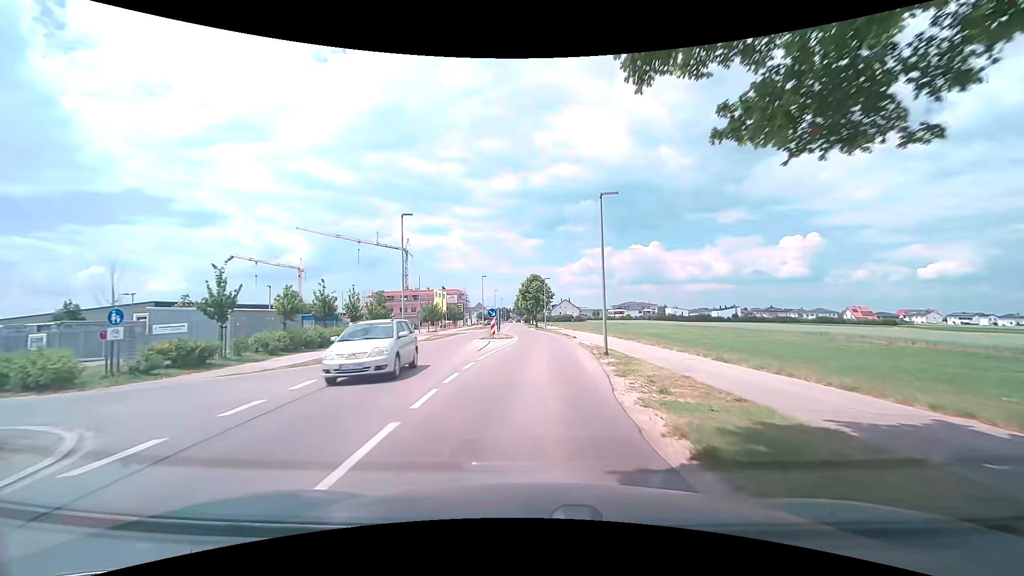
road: tertiary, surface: asphalt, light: Day
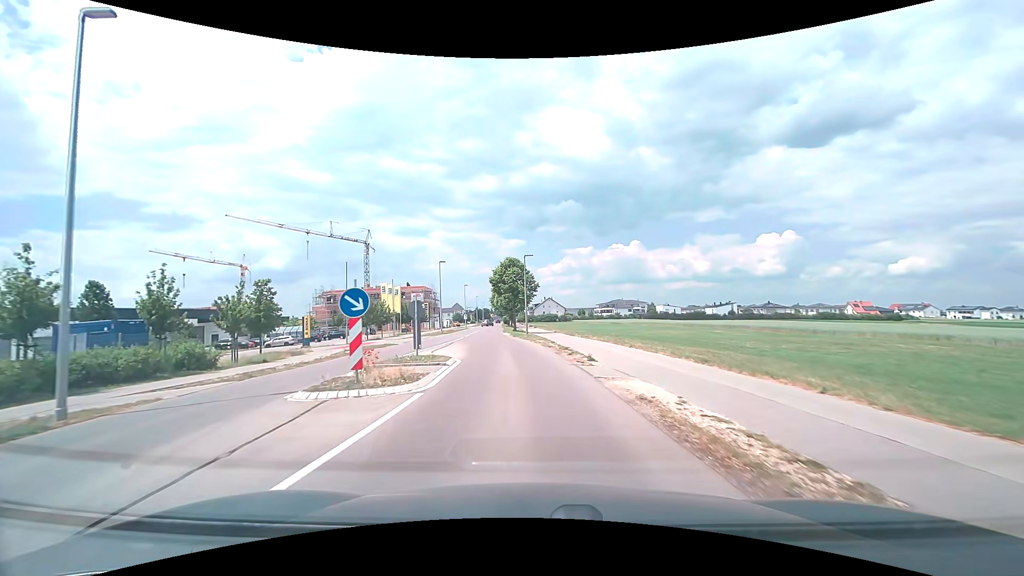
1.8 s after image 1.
(+0.5, +21.2) m; +2°
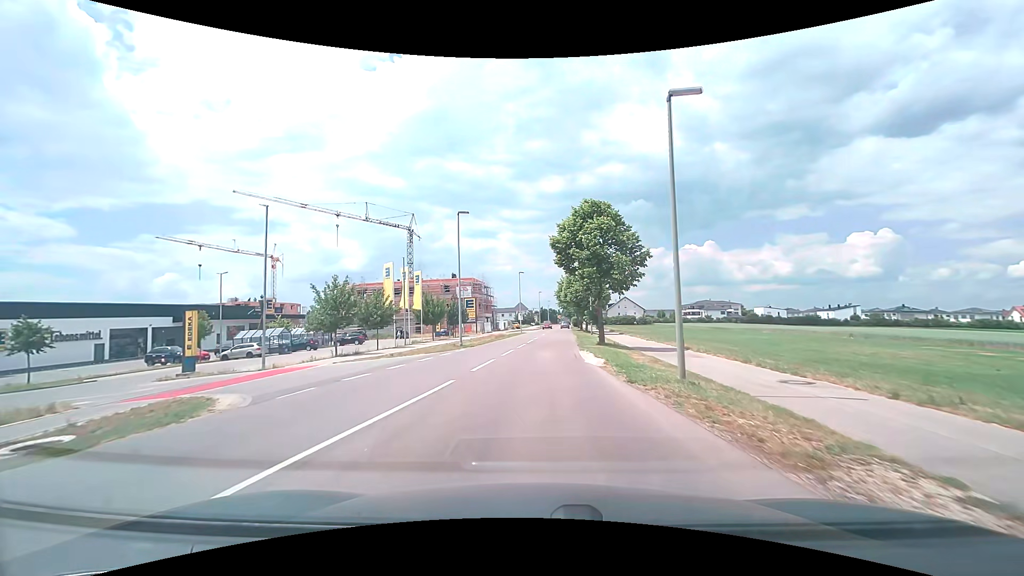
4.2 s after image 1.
(-2.0, +26.9) m; -8°
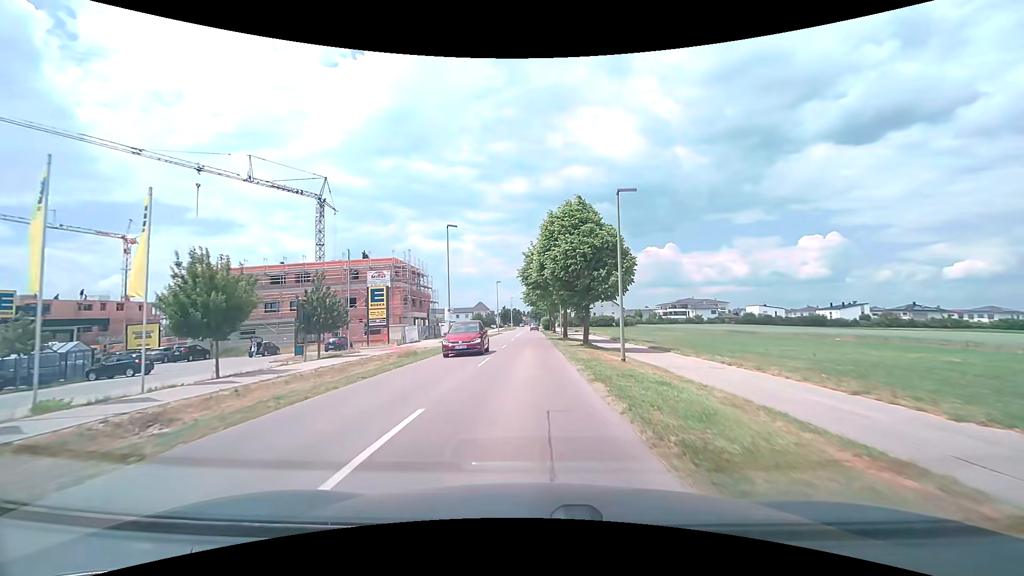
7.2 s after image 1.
(+1.2, +33.4) m; +4°
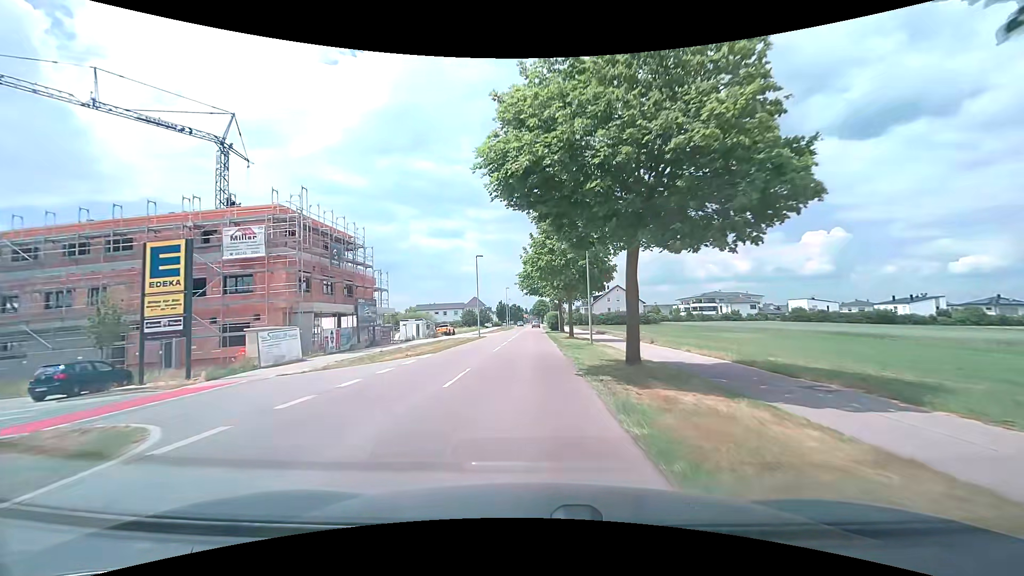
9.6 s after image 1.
(+0.1, +29.5) m; -1°
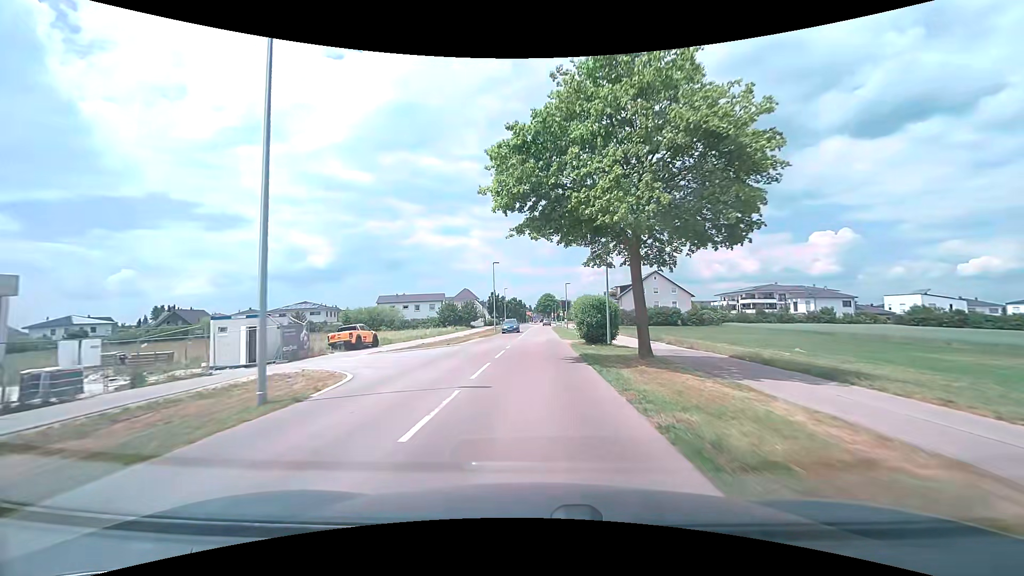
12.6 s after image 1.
(0.0, +40.7) m; 0°
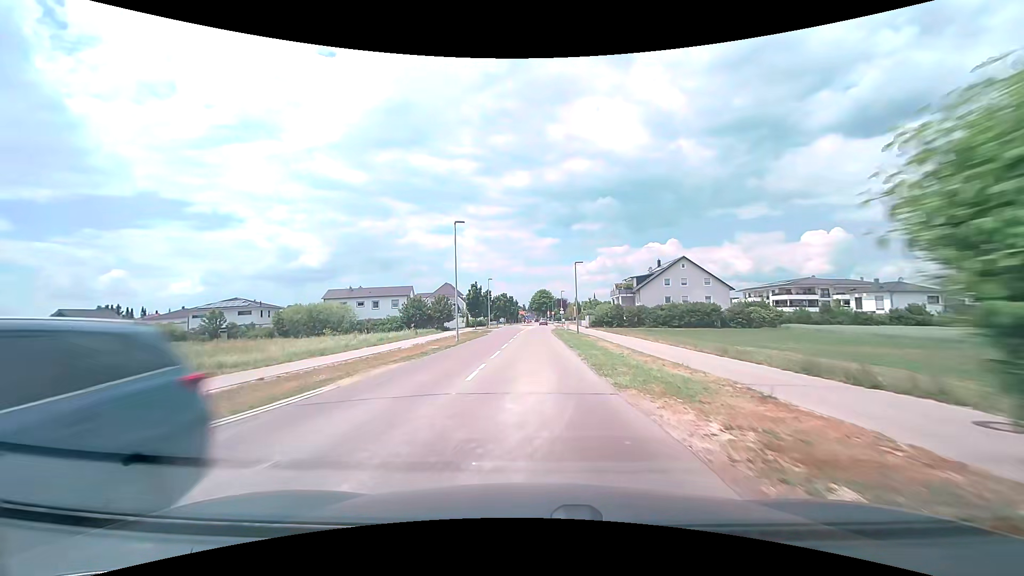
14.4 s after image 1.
(0.0, +24.2) m; +1°
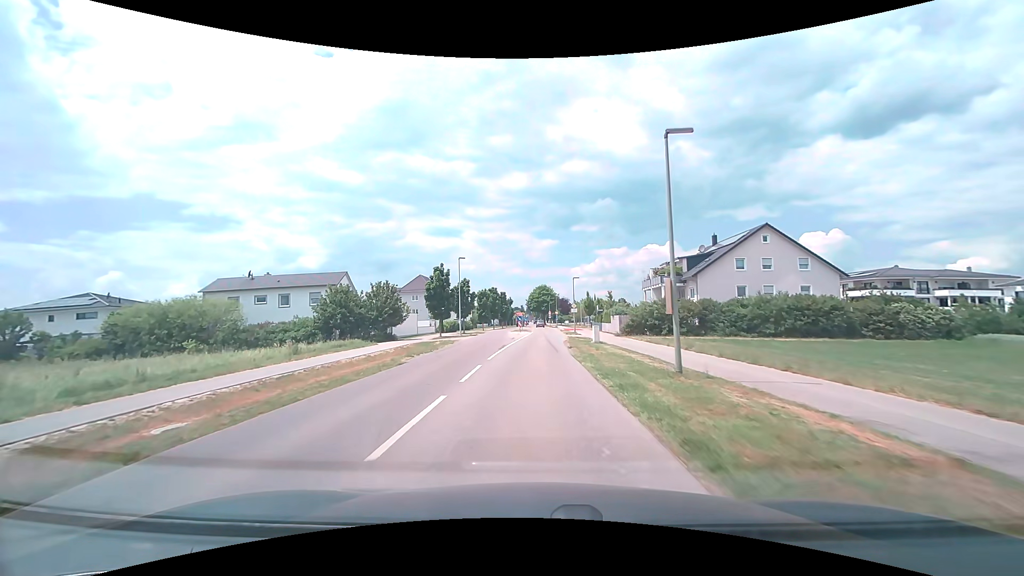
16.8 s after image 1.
(-0.1, +30.0) m; 0°
(0, +10) (0, +20) (0, +30) (+1, +40) (+1, +50) (+1, +60) (+1, +70) (+1, +80) (+1, +90) (+1, +100) m
